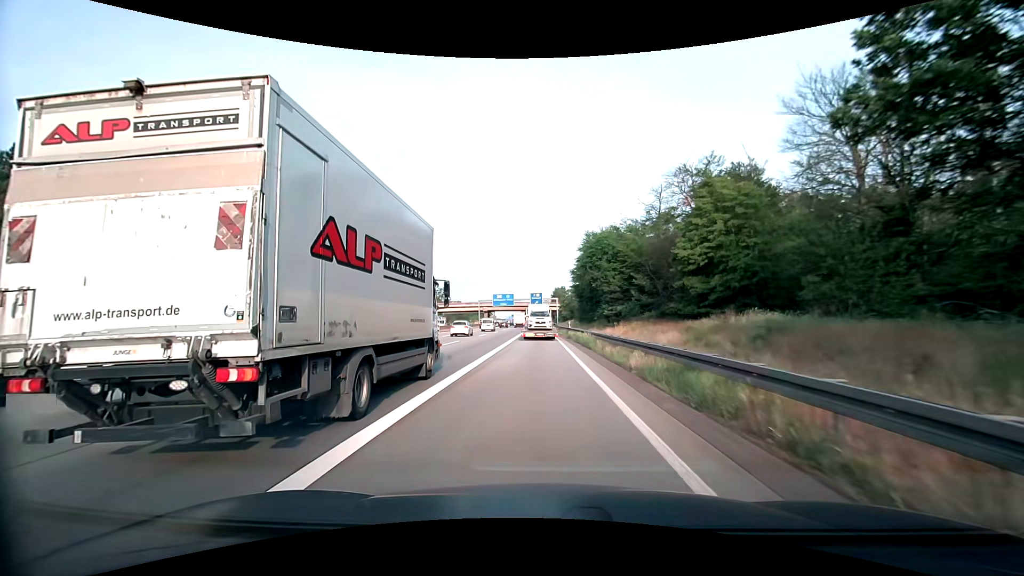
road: motorway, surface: asphalt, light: Day
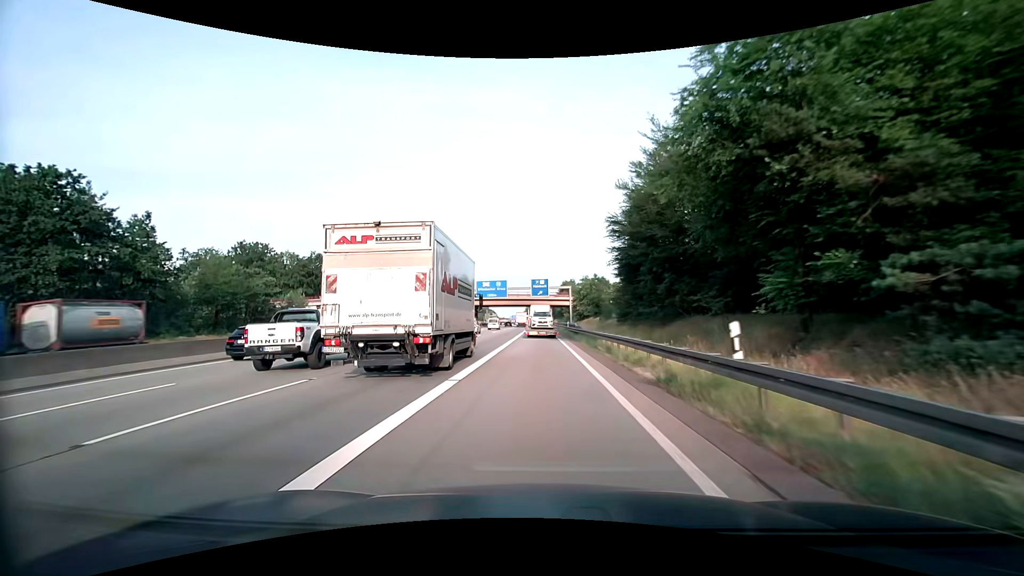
(0.0, +42.2) m; 0°
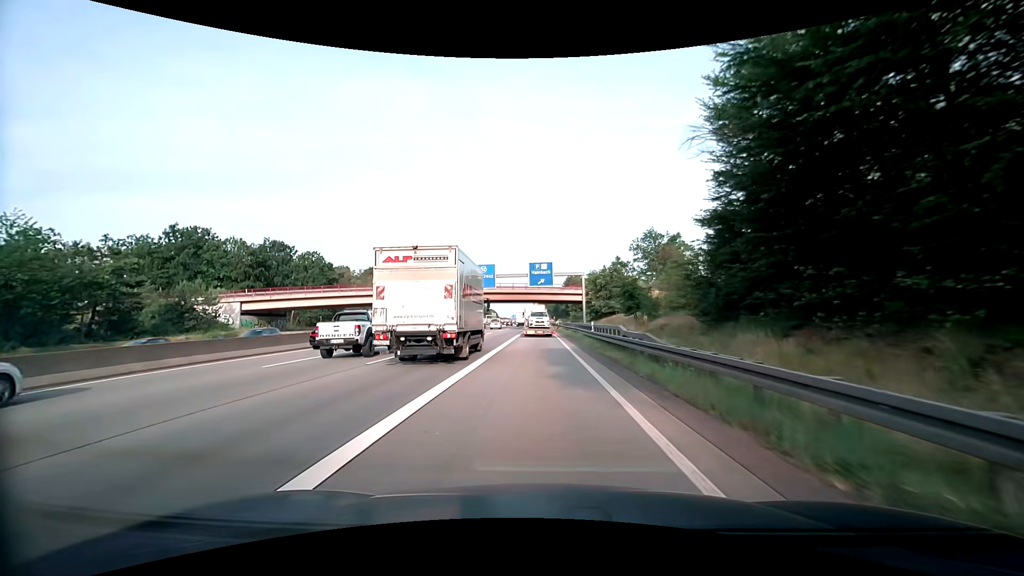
(0.0, +25.9) m; 0°
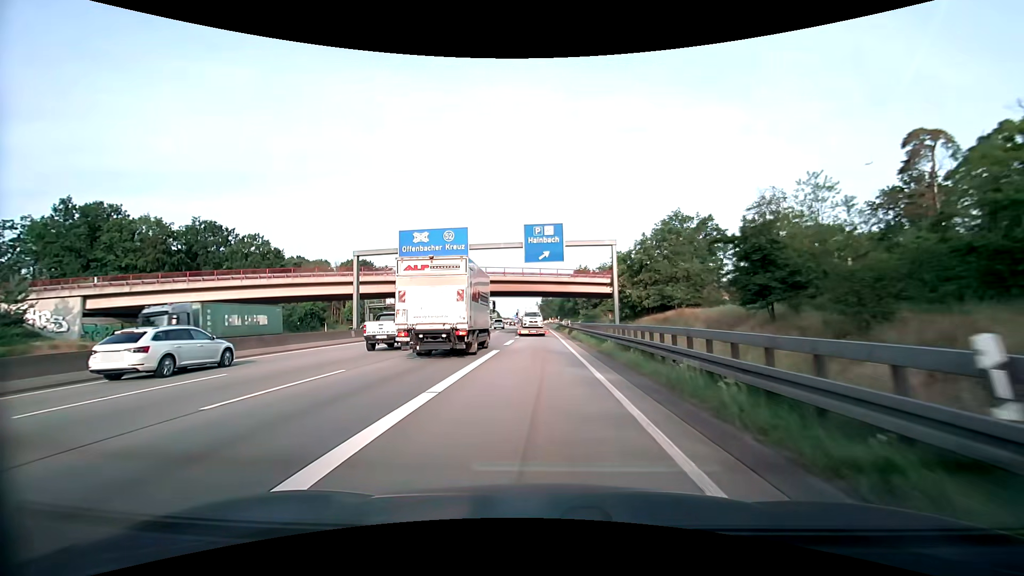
(-0.1, +26.4) m; -1°
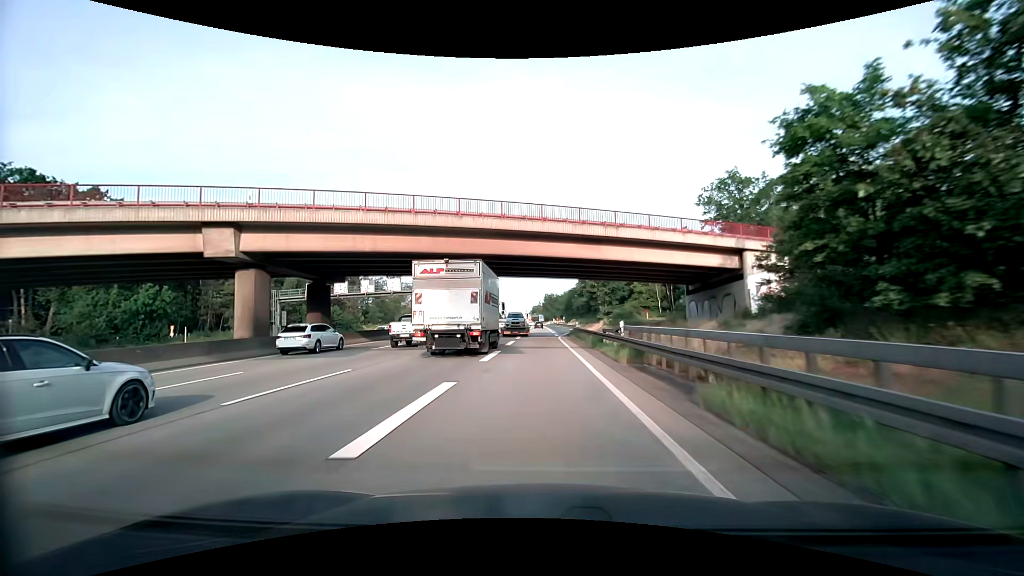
(0.0, +35.7) m; 0°
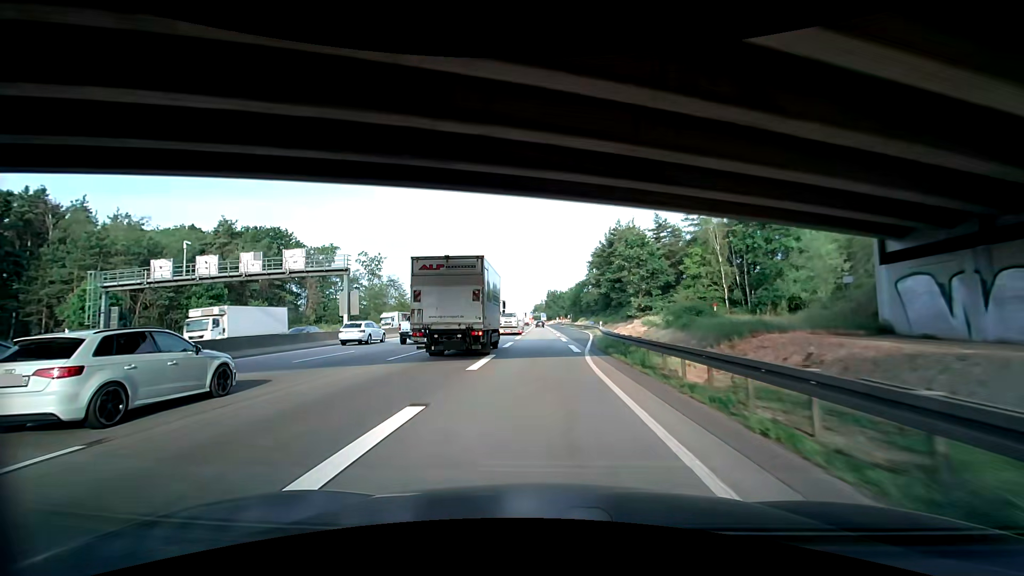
(0.0, +27.3) m; 0°
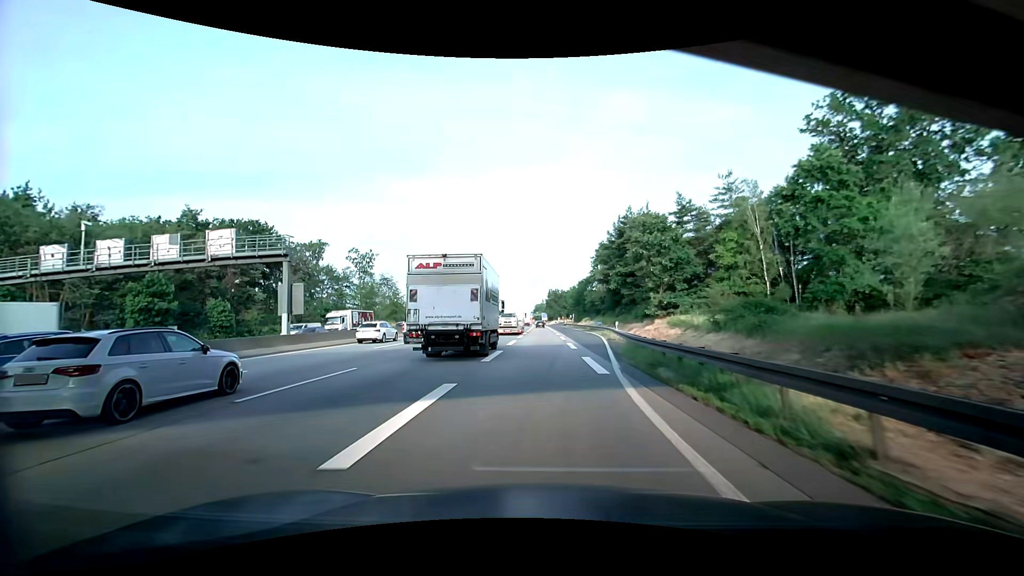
(0.0, +9.2) m; 0°
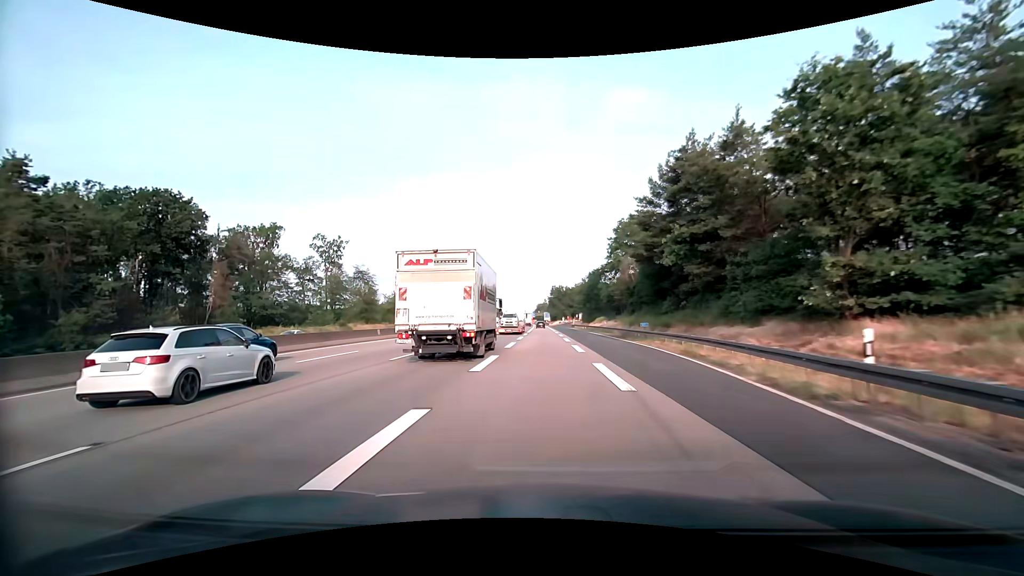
(-0.3, +27.1) m; -1°
(0, +10) (0, +20) (0, +30) (0, +40) (0, +50) (0, +60) (0, +70) (0, +80) (0, +90) (0, +100) m
